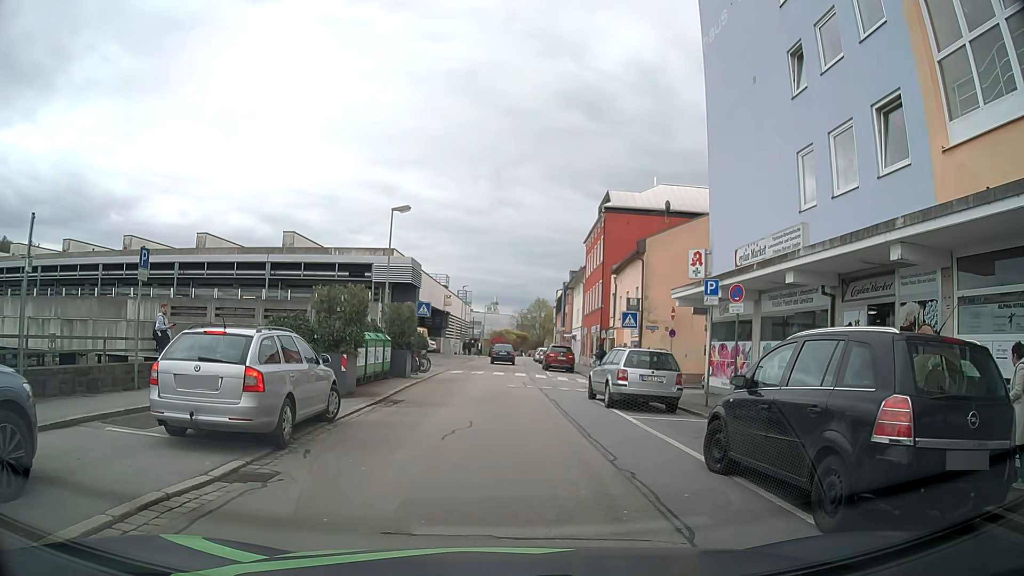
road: residential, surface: asphalt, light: Day
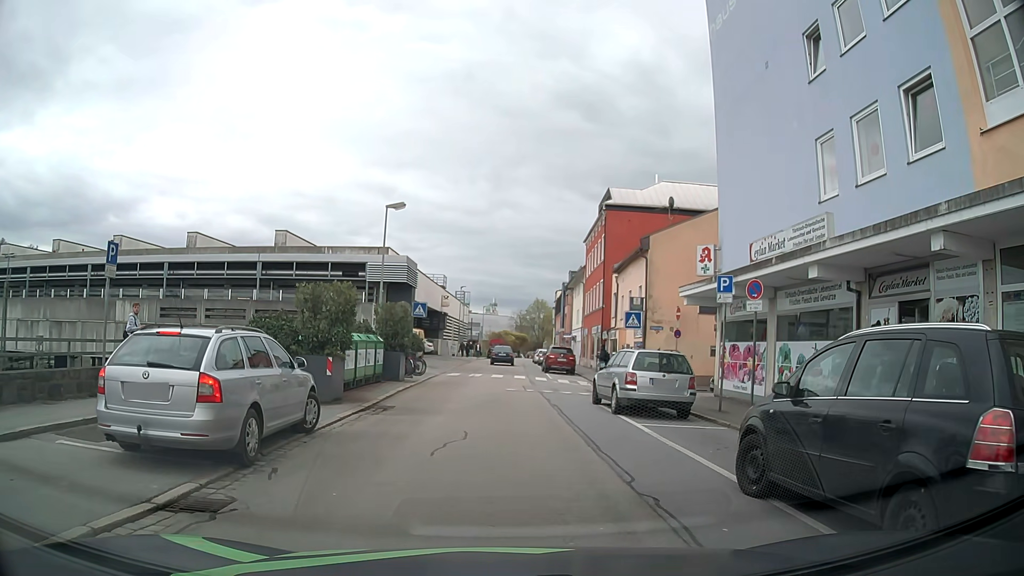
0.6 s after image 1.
(0.0, +1.2) m; 0°
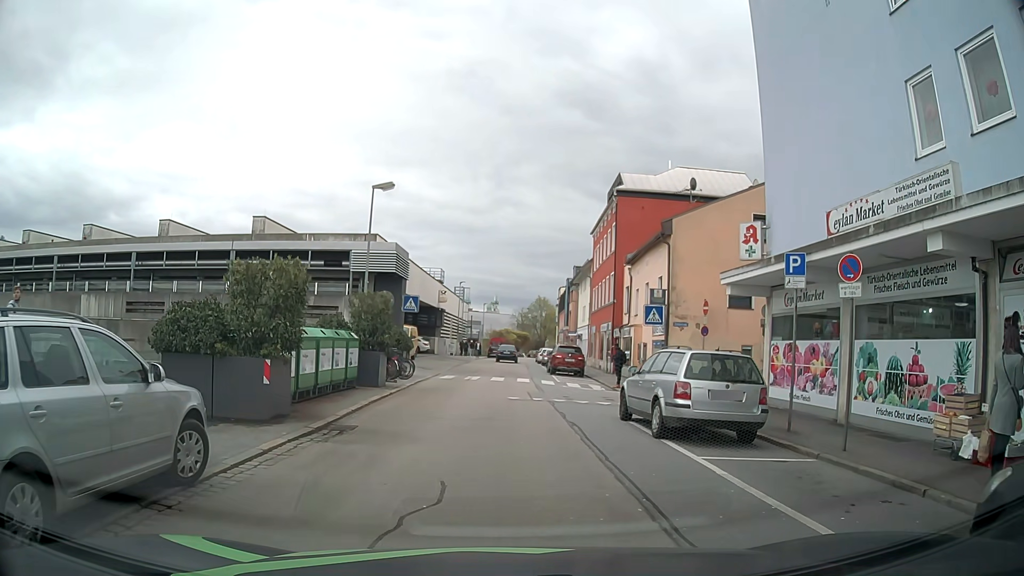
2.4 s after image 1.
(0.0, +4.1) m; +2°
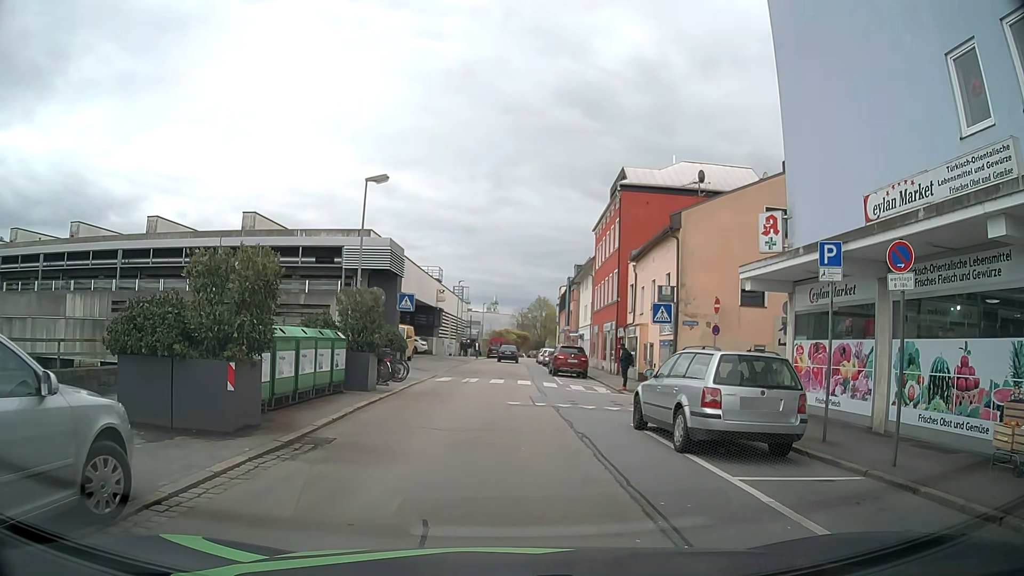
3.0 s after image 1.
(0.0, +1.5) m; +1°
